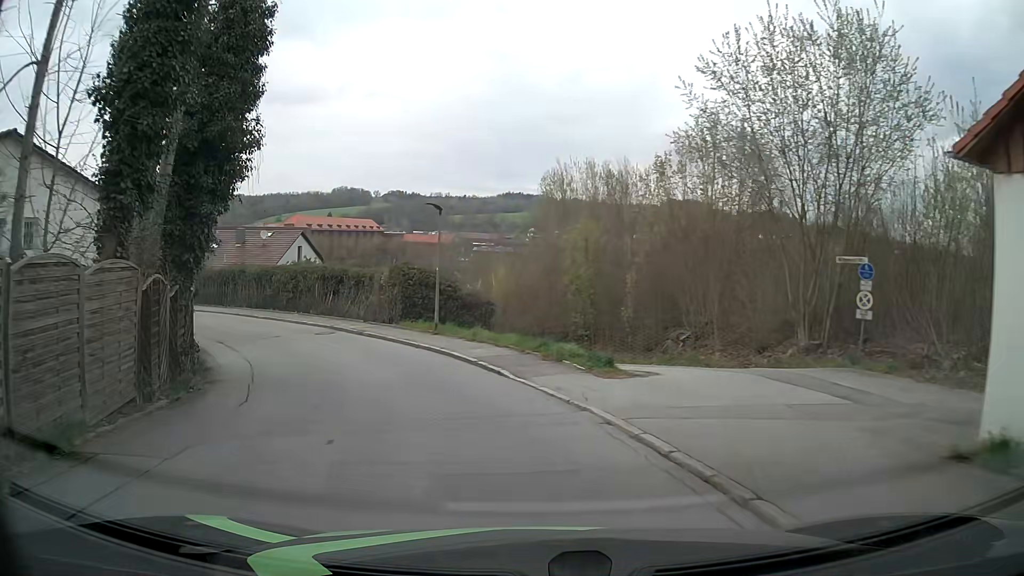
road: residential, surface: asphalt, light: Day
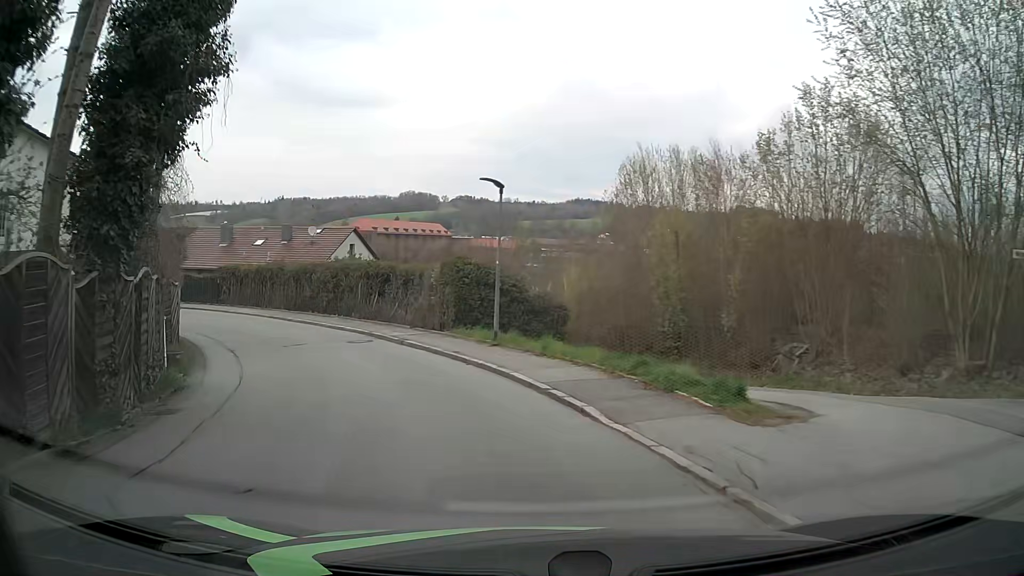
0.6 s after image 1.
(-0.2, +4.6) m; -5°
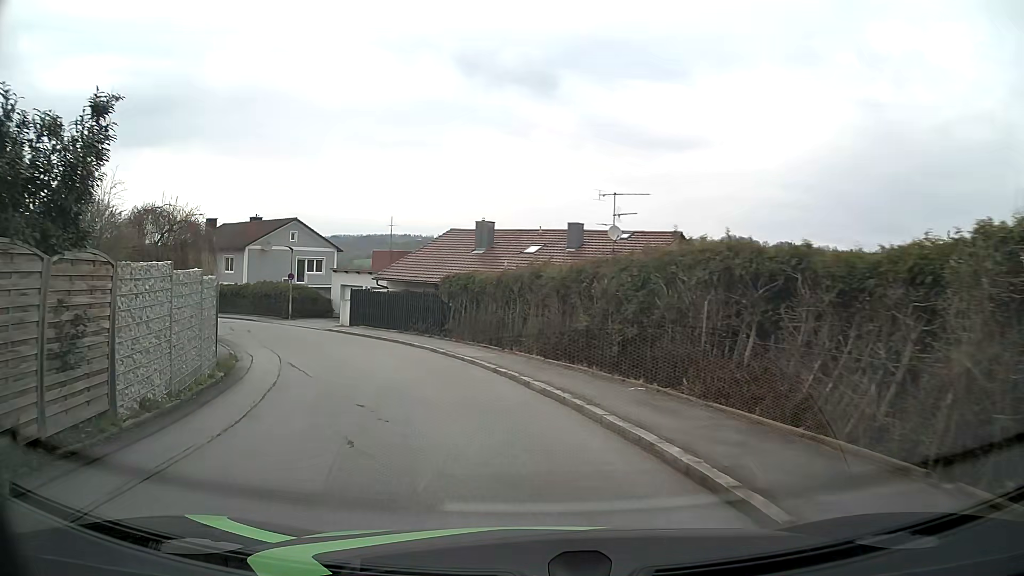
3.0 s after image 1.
(-3.9, +17.2) m; -27°
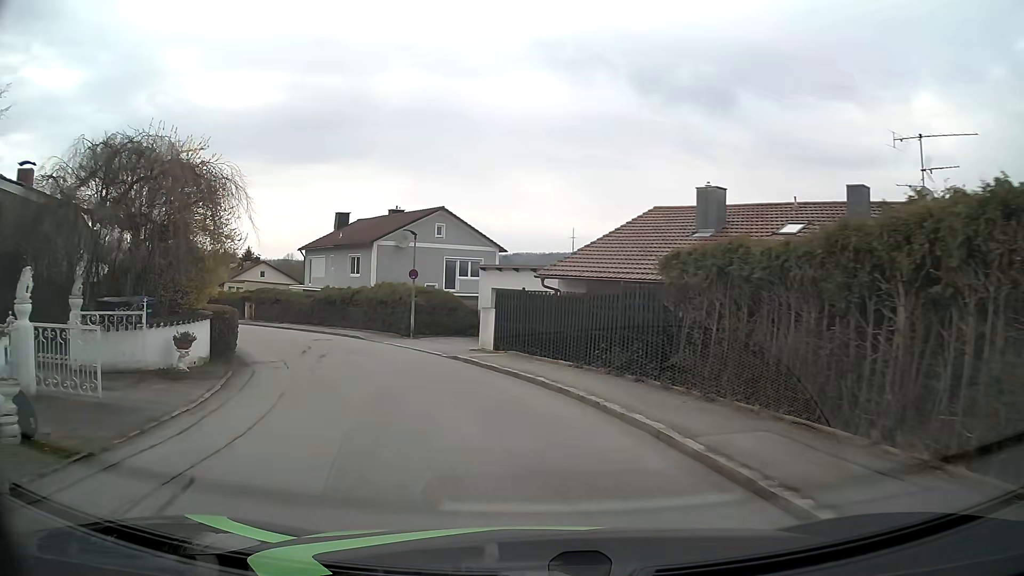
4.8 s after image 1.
(-1.9, +13.3) m; -15°
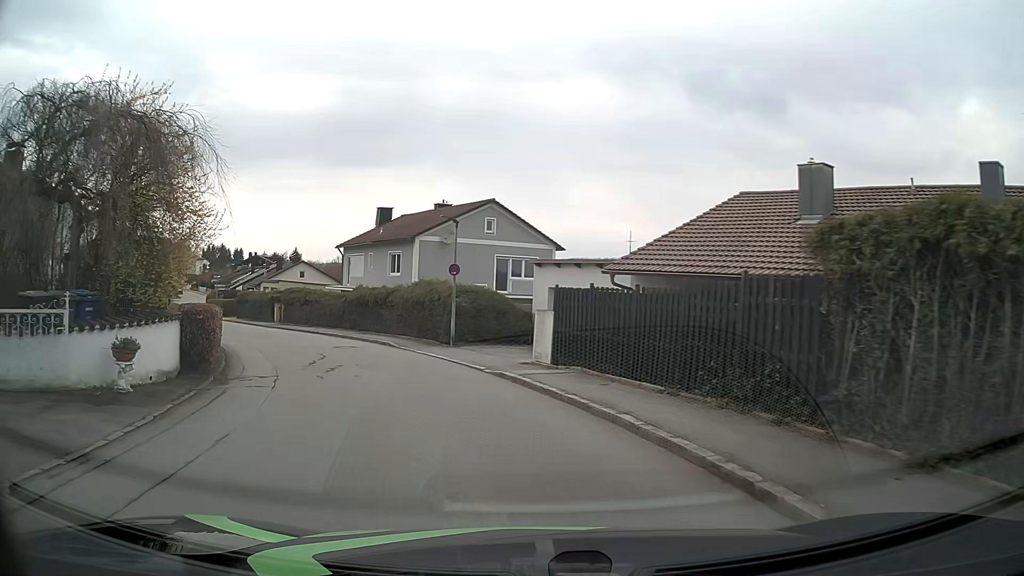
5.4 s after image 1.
(-0.2, +4.5) m; -5°
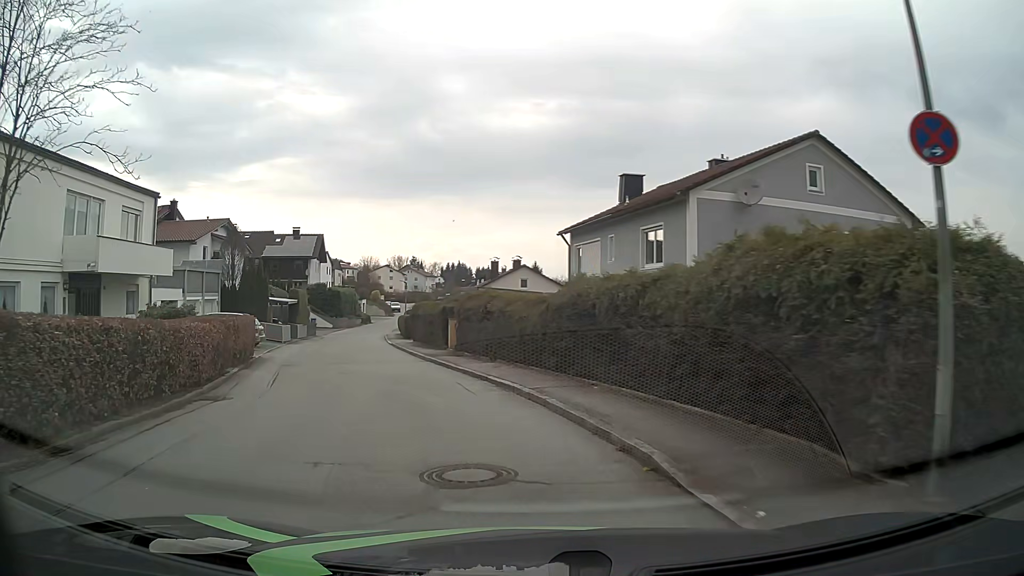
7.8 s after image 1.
(-3.1, +17.6) m; -21°
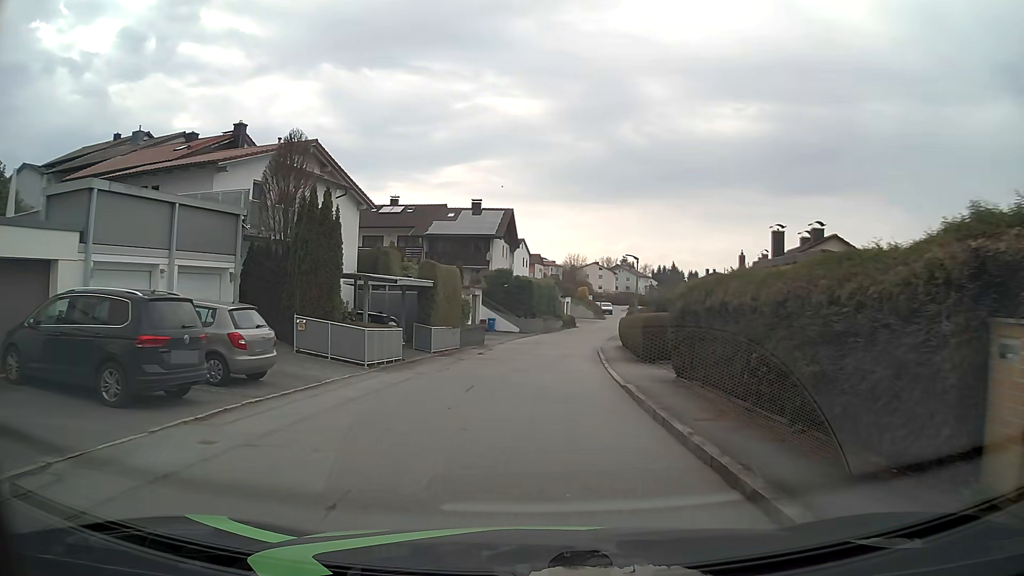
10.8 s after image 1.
(-4.7, +22.0) m; -18°
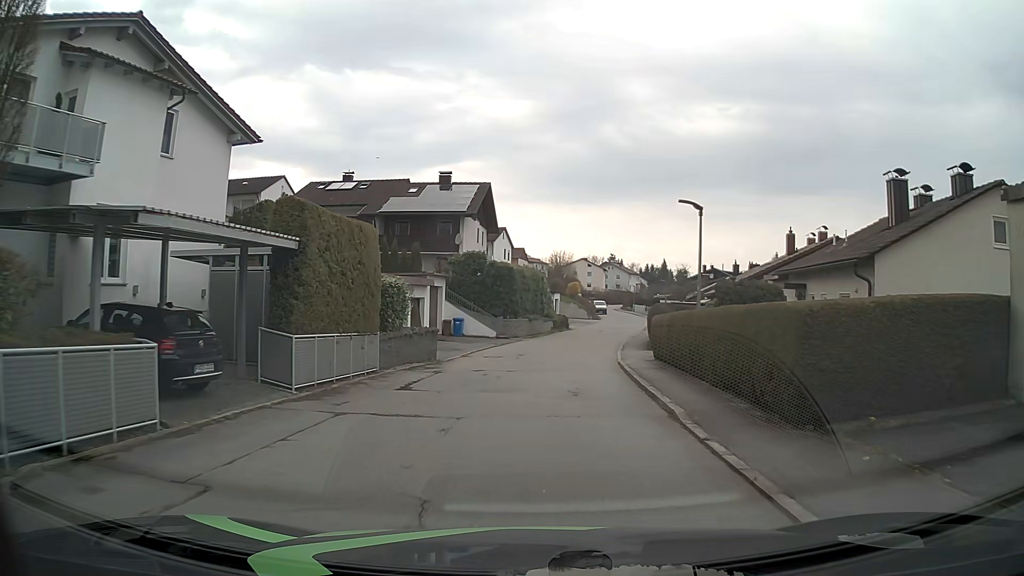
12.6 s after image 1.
(+0.2, +13.7) m; +2°
(0, +10) (+1, +20) (+2, +30) (+3, +40) (+5, +50) (+7, +59) (+9, +69) (+11, +79) (+12, +89) (+12, +99) m
